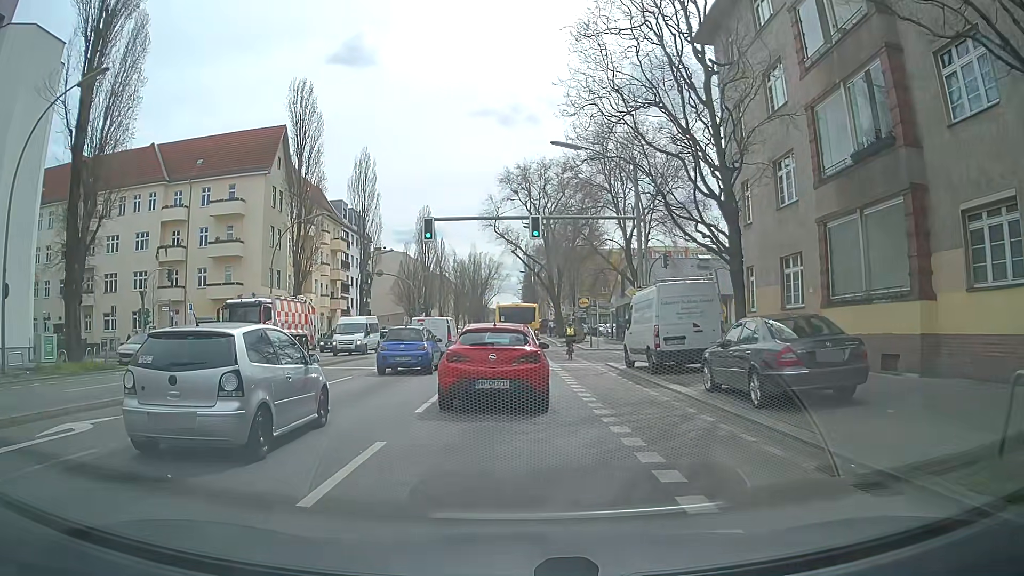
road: secondary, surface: asphalt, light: Day
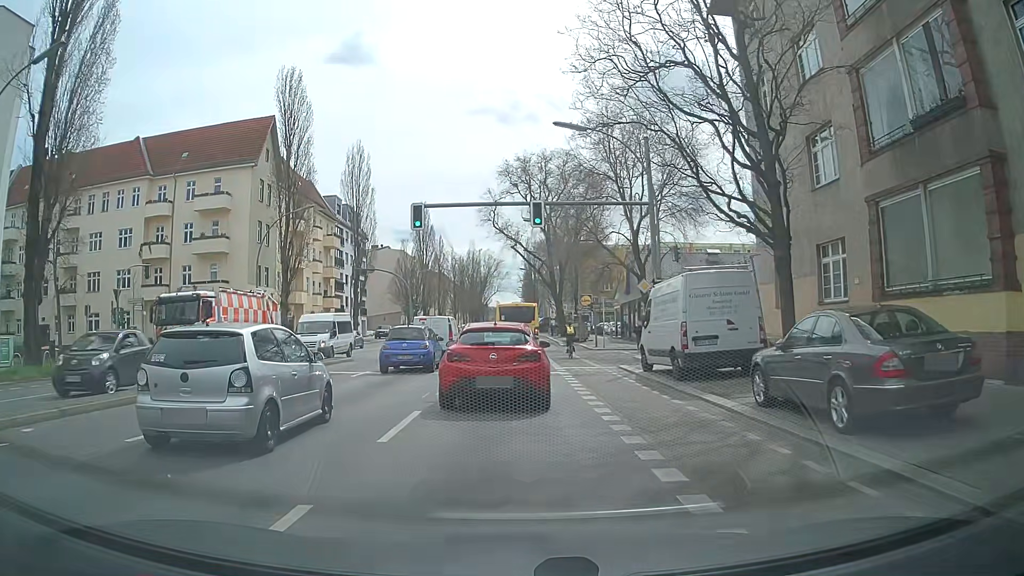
(-0.1, +3.1) m; -1°
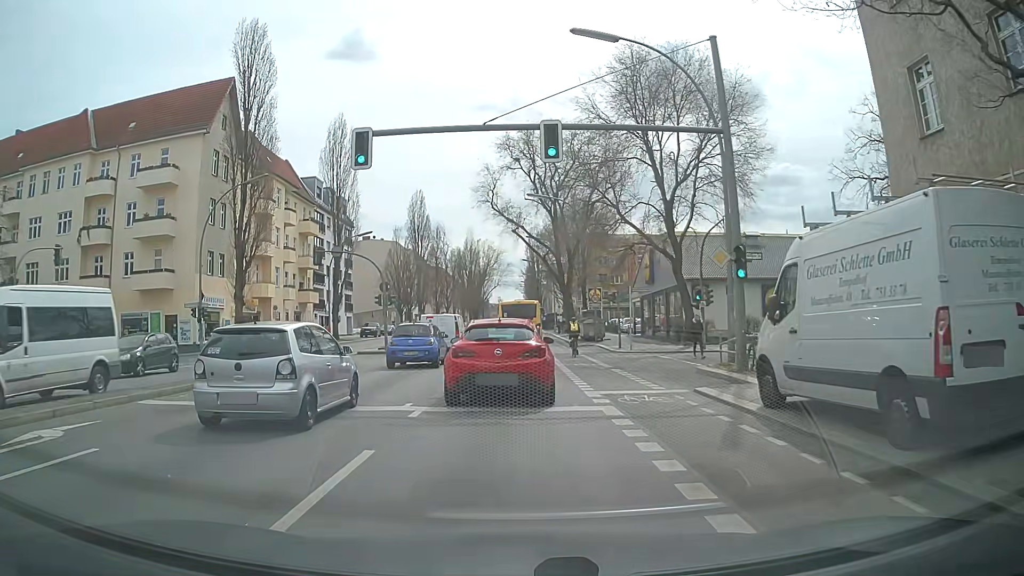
(0.0, +9.9) m; -1°
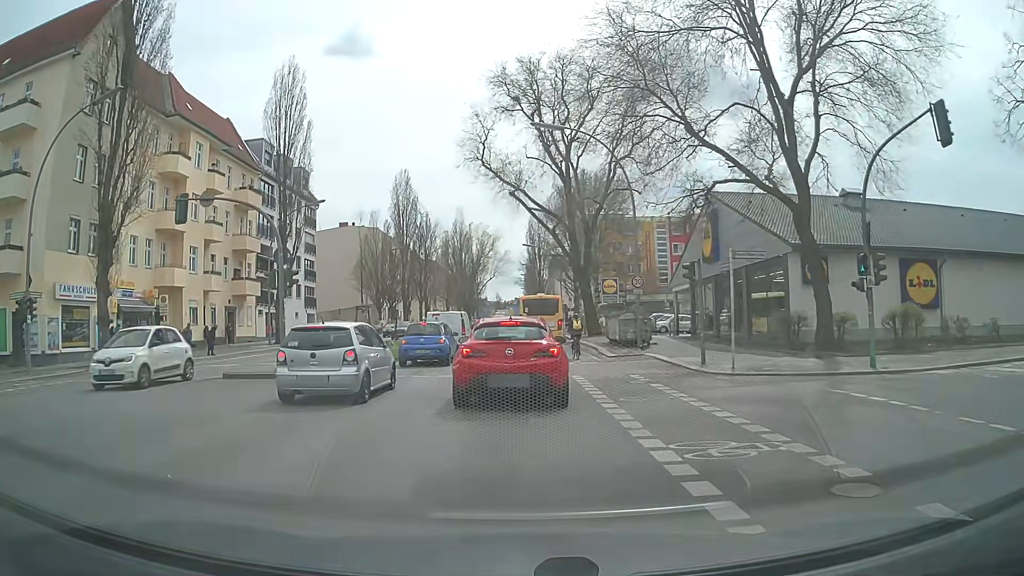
(+0.2, +16.7) m; +1°
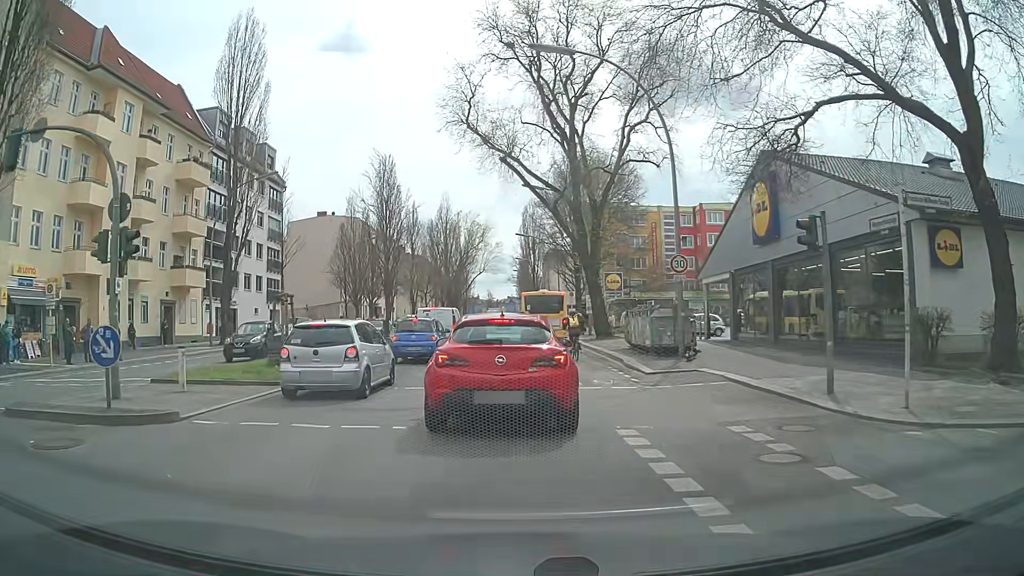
(0.0, +9.0) m; 0°
(0, +10) (0, +20) (-1, +30) (-1, +40) (-1, +50) (-1, +60) (-1, +70) (-1, +80) (-1, +90) (-1, +100) m
